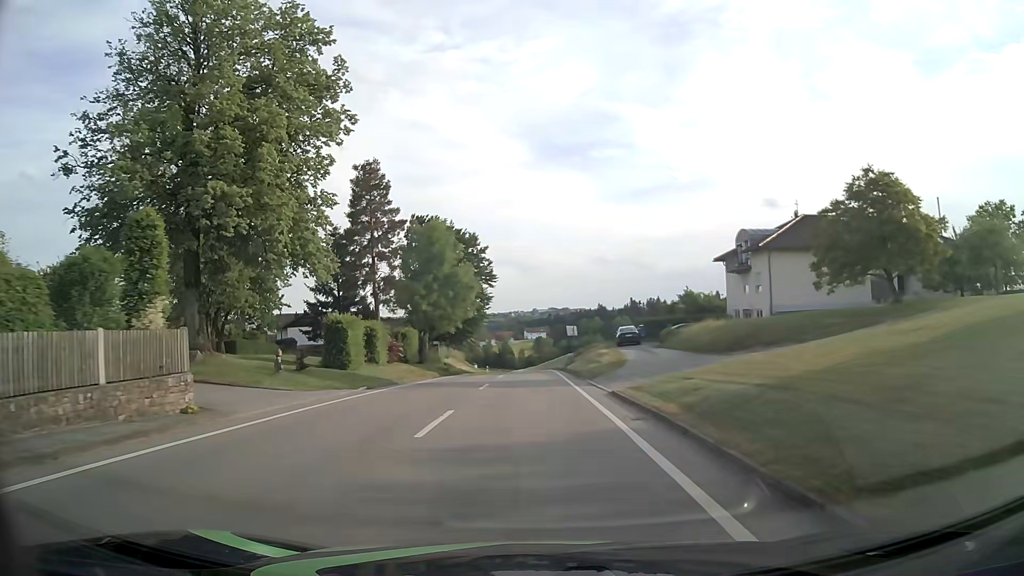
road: tertiary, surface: asphalt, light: Day
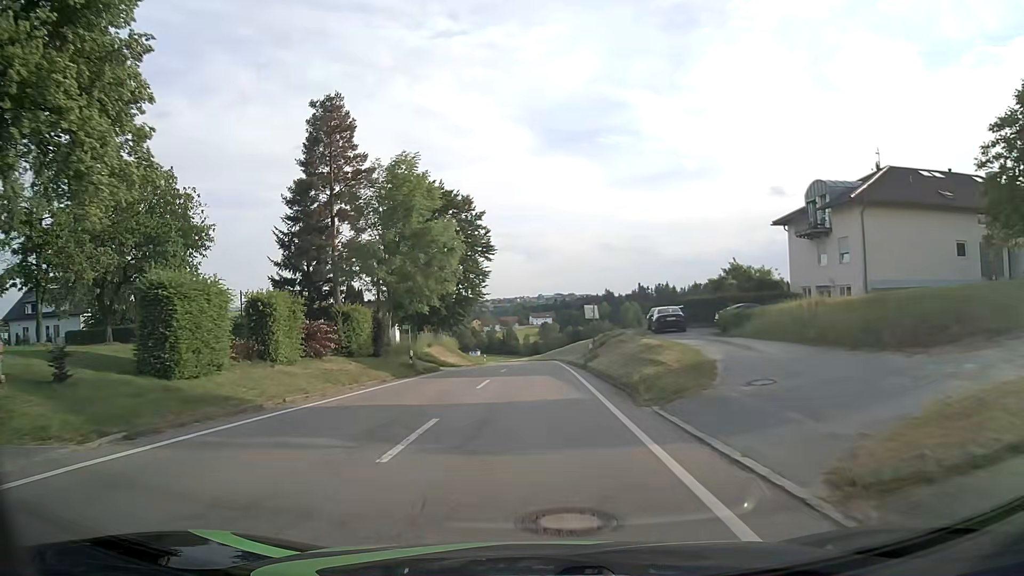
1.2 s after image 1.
(-0.1, +14.3) m; 0°
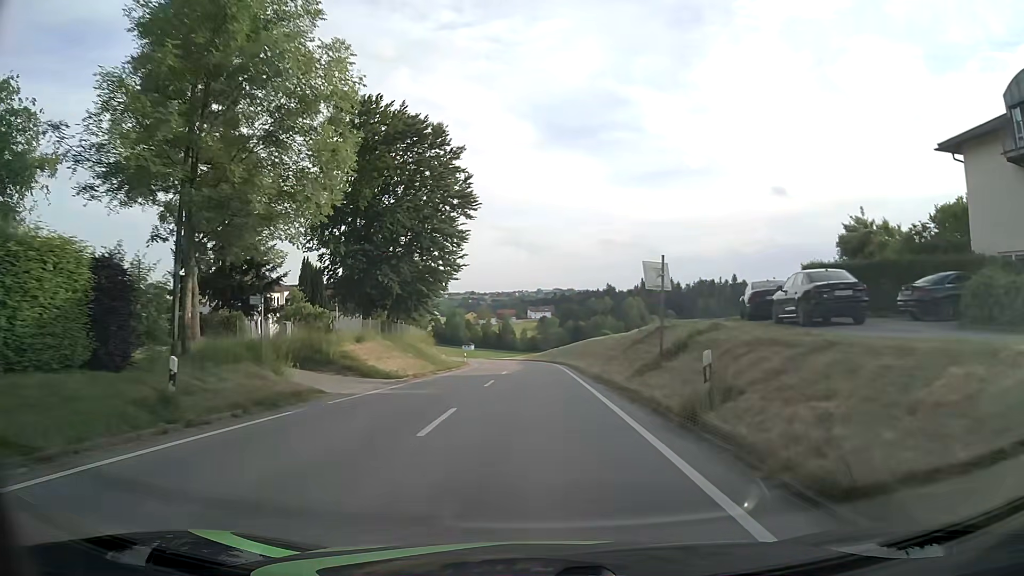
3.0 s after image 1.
(-0.1, +21.5) m; 0°
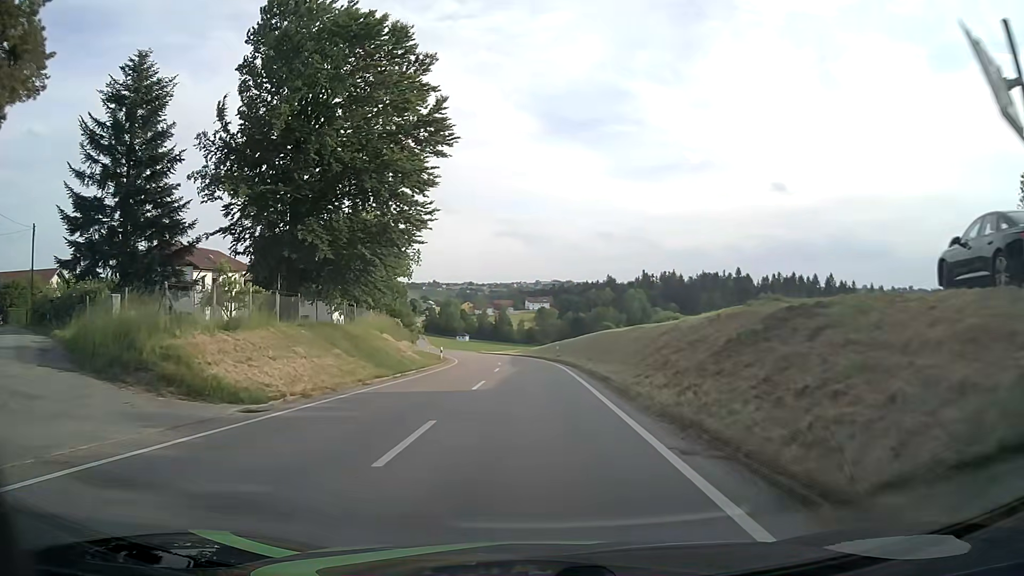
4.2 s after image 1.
(0.0, +14.6) m; 0°
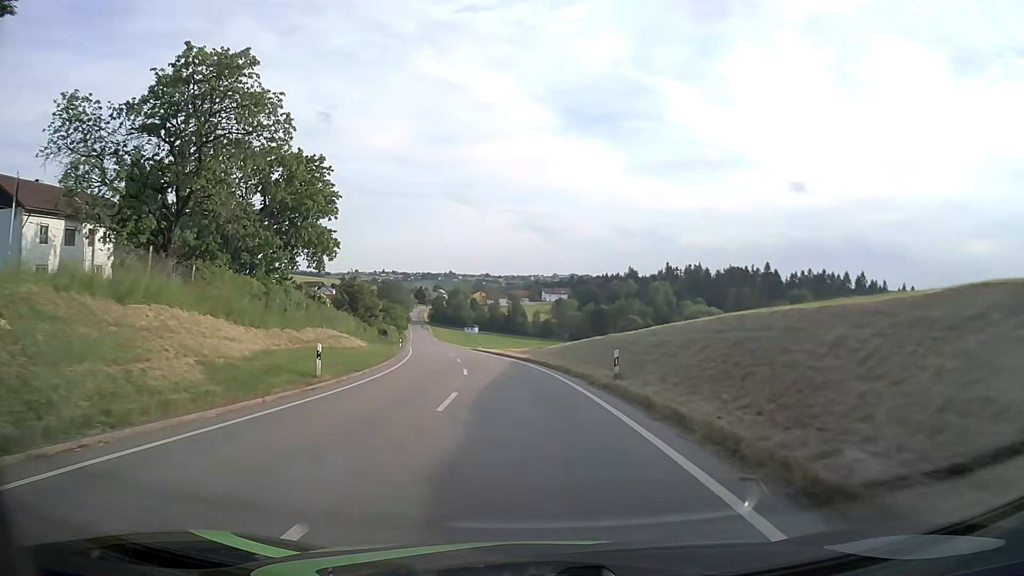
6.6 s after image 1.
(-0.1, +30.3) m; -1°
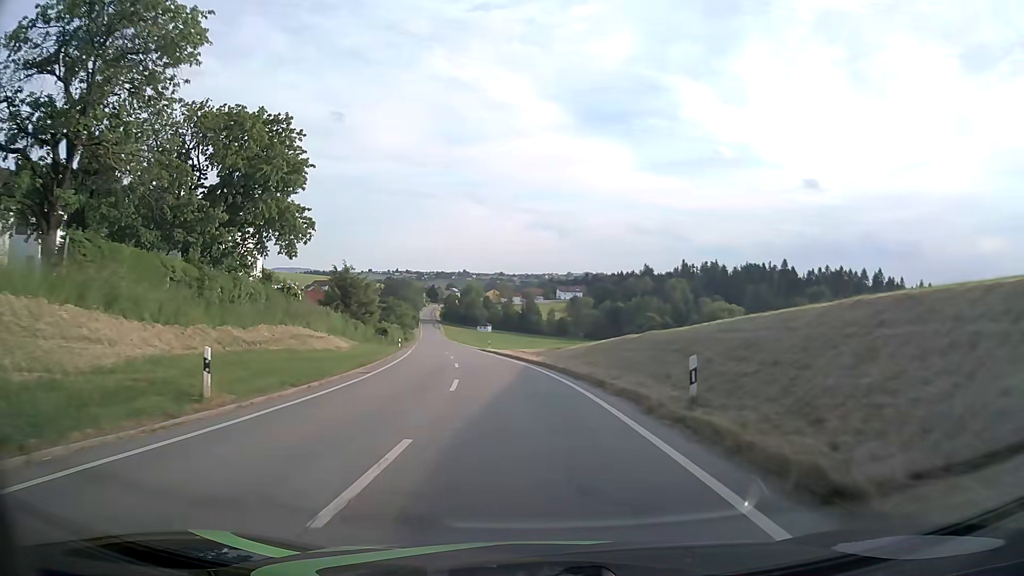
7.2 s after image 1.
(0.0, +7.8) m; -1°
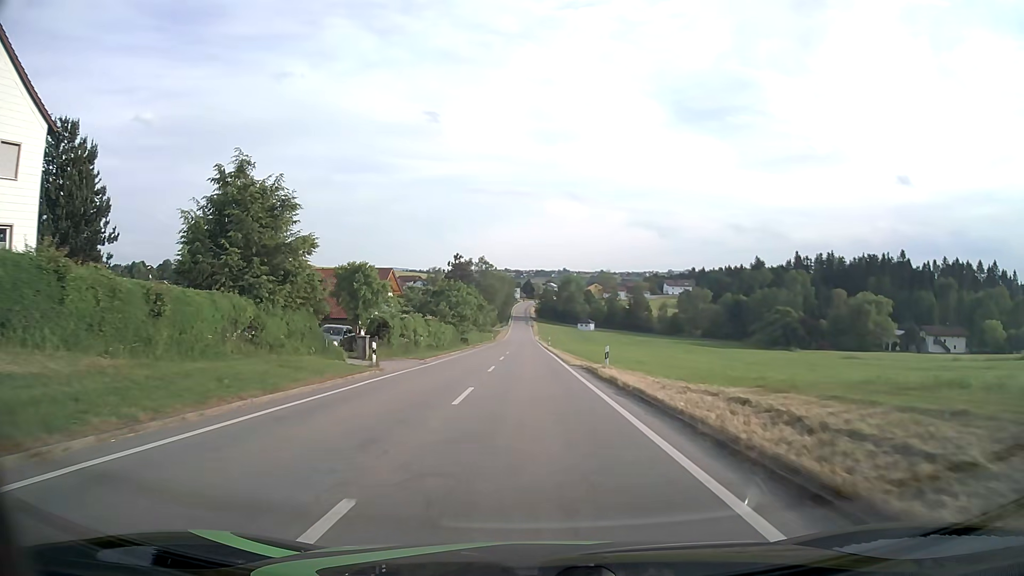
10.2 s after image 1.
(-3.2, +39.5) m; -9°
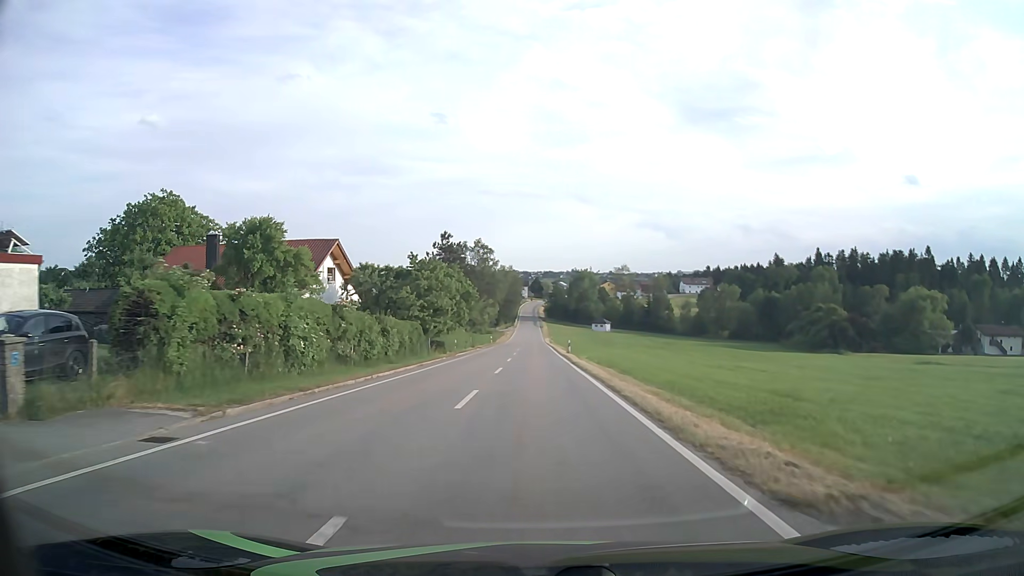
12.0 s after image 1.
(-0.4, +24.4) m; -1°
(0, +10) (0, +20) (0, +30) (0, +40) (0, +50) (0, +60) (0, +70) (0, +80) (0, +90) (0, +100) m
